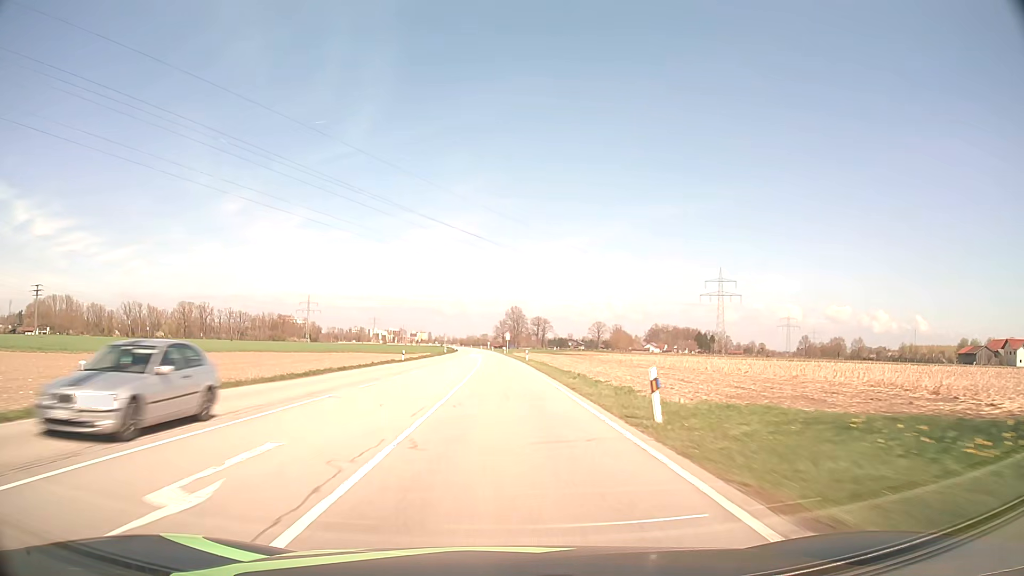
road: secondary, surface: asphalt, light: Day
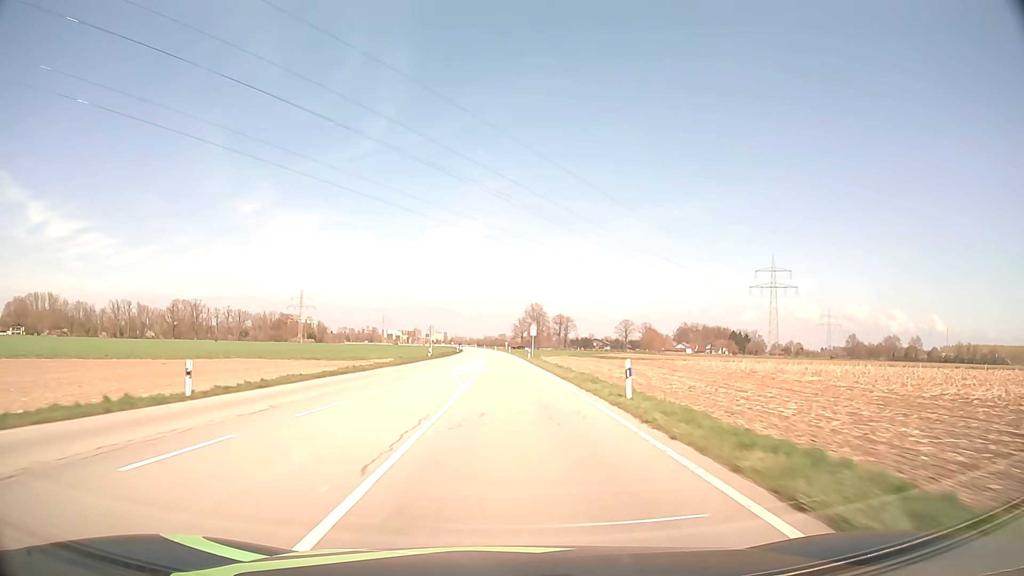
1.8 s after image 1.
(-0.5, +45.5) m; -2°
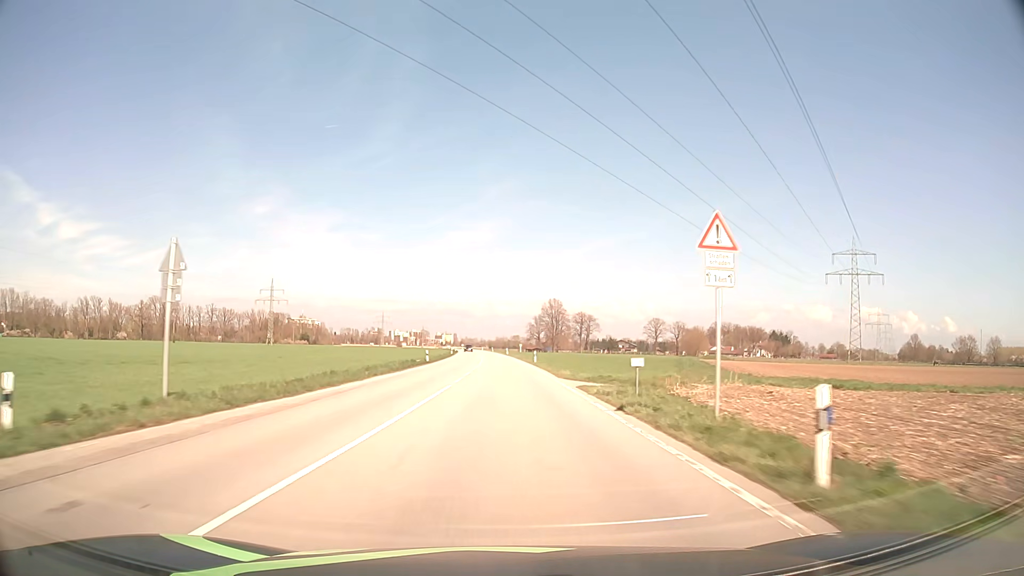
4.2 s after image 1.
(-0.7, +60.5) m; -1°
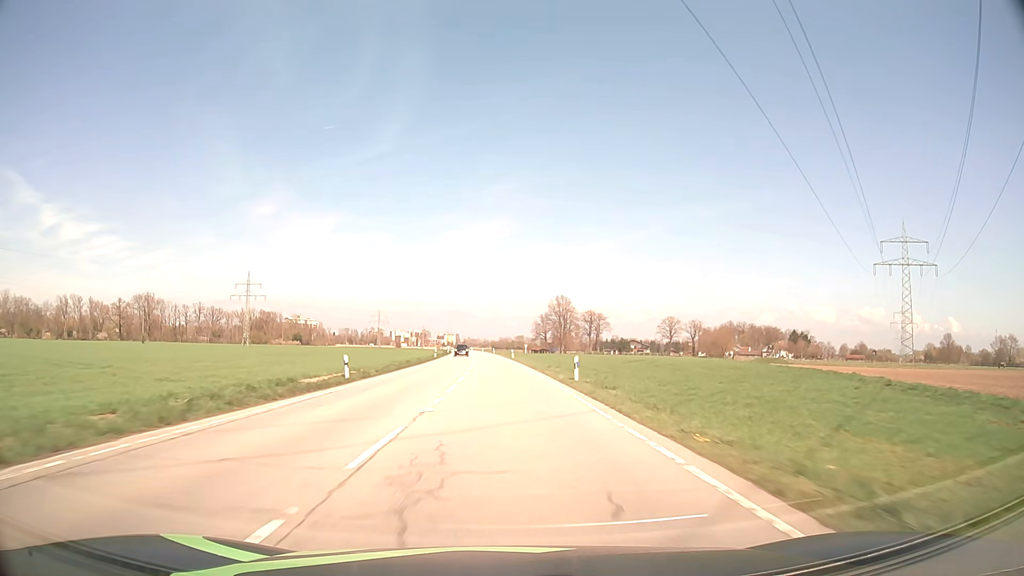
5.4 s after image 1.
(-0.1, +30.2) m; 0°
(0, +10) (0, +20) (0, +30) (0, +40) (-1, +50) (-1, +60) (-1, +70) (-2, +80) (-2, +90) (-3, +100) m
